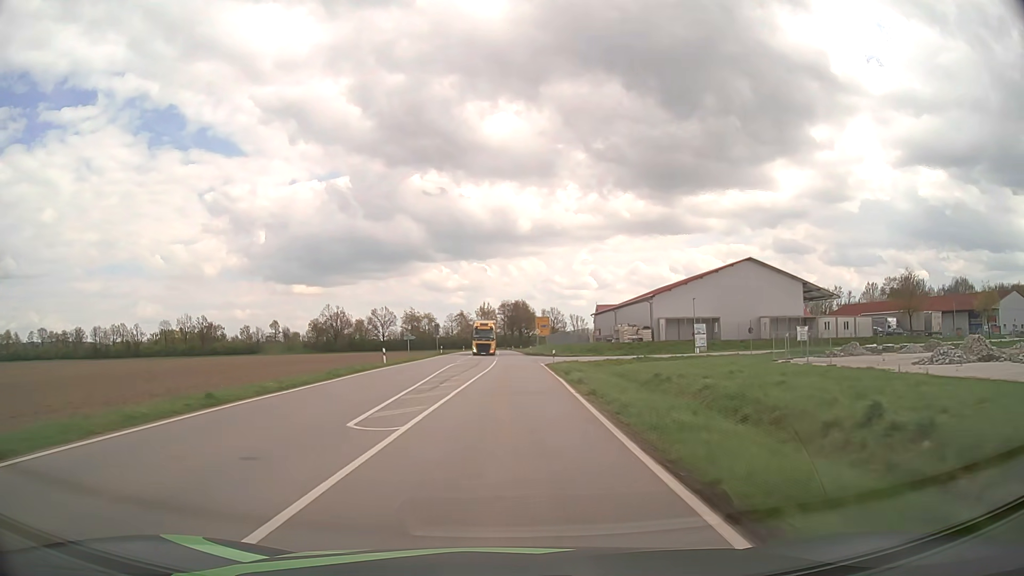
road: tertiary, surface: asphalt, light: Day
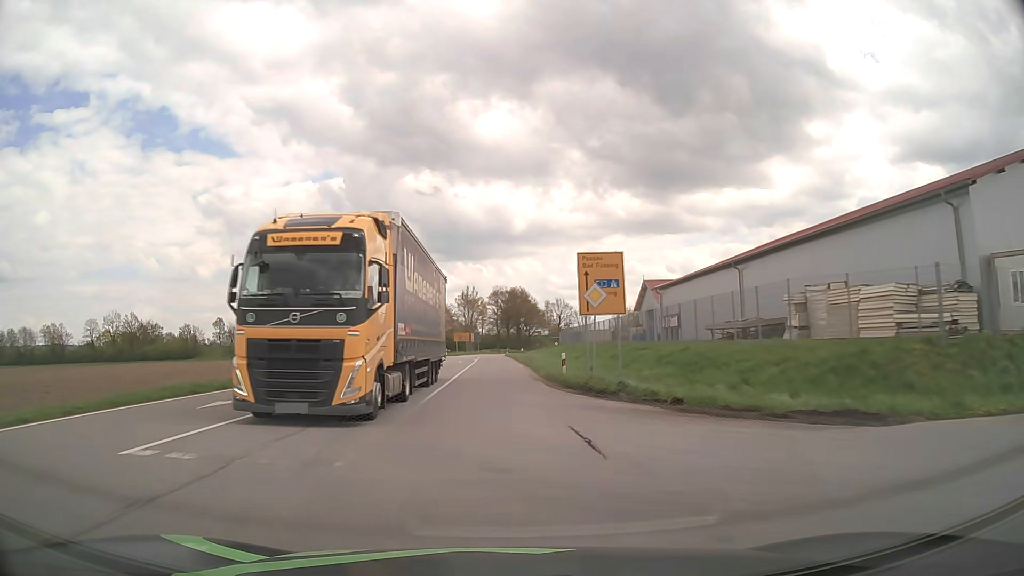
(+1.0, +61.1) m; +1°
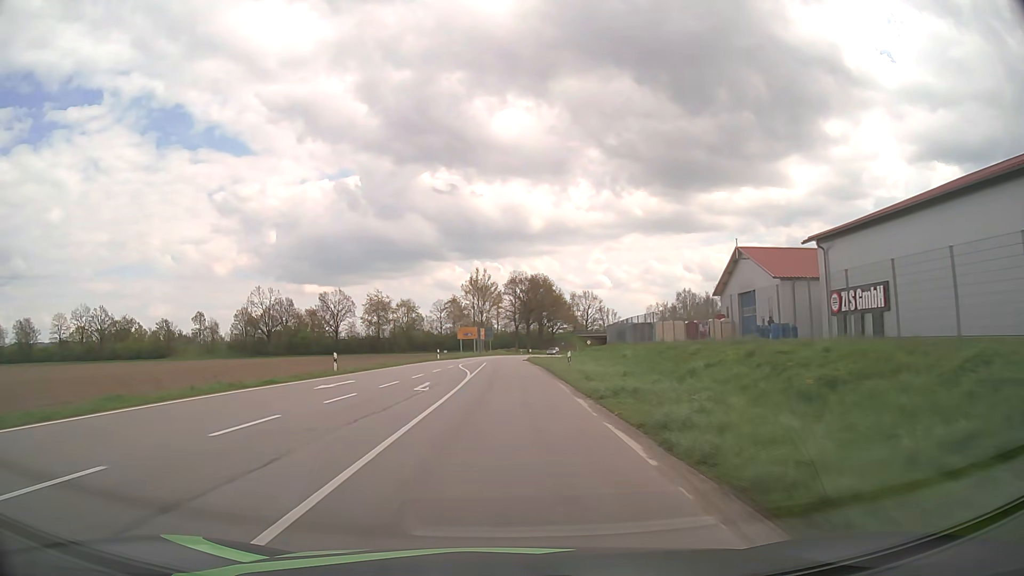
(-0.6, +33.4) m; -2°
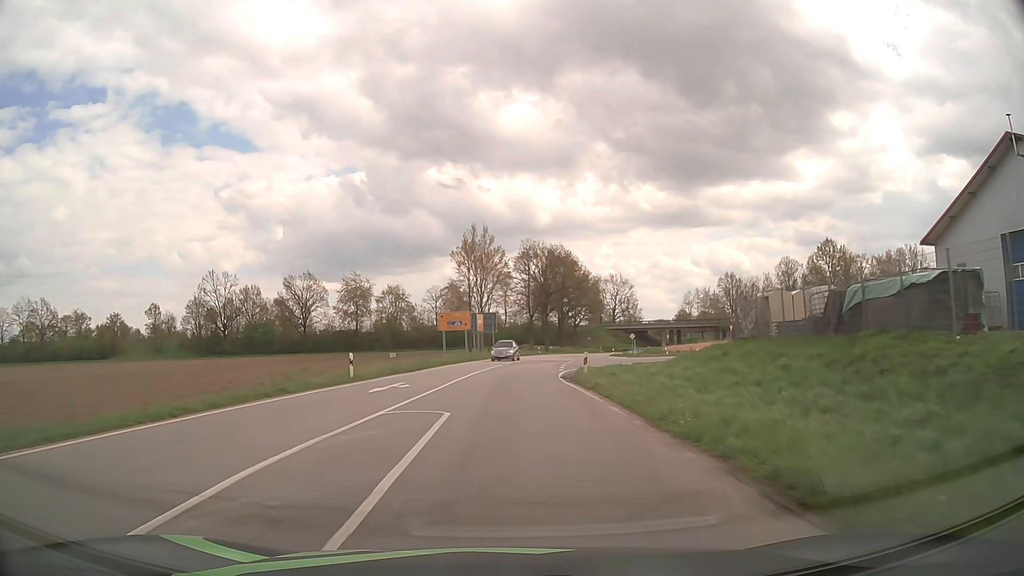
(-0.2, +38.6) m; 0°
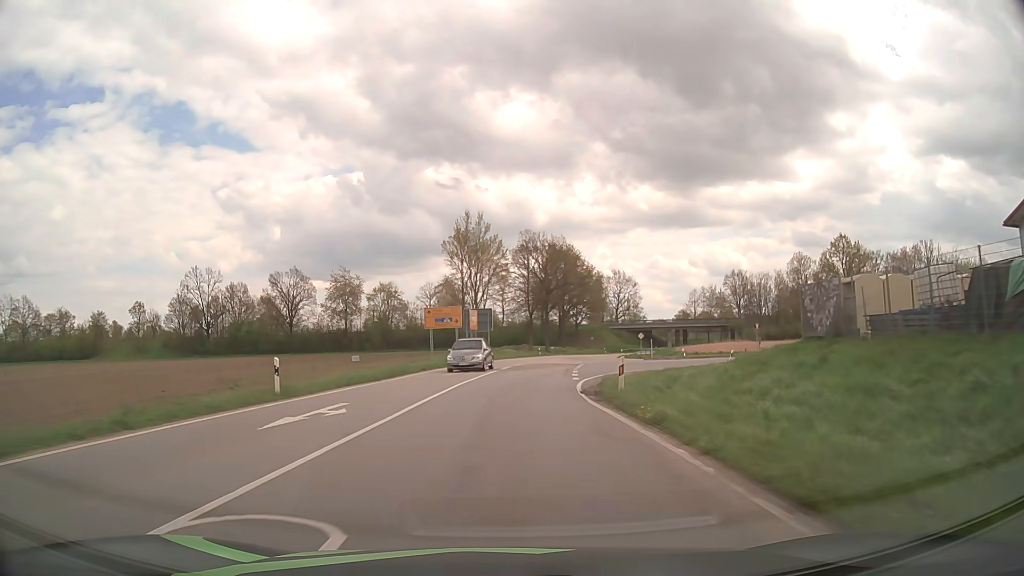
(0.0, +8.1) m; 0°
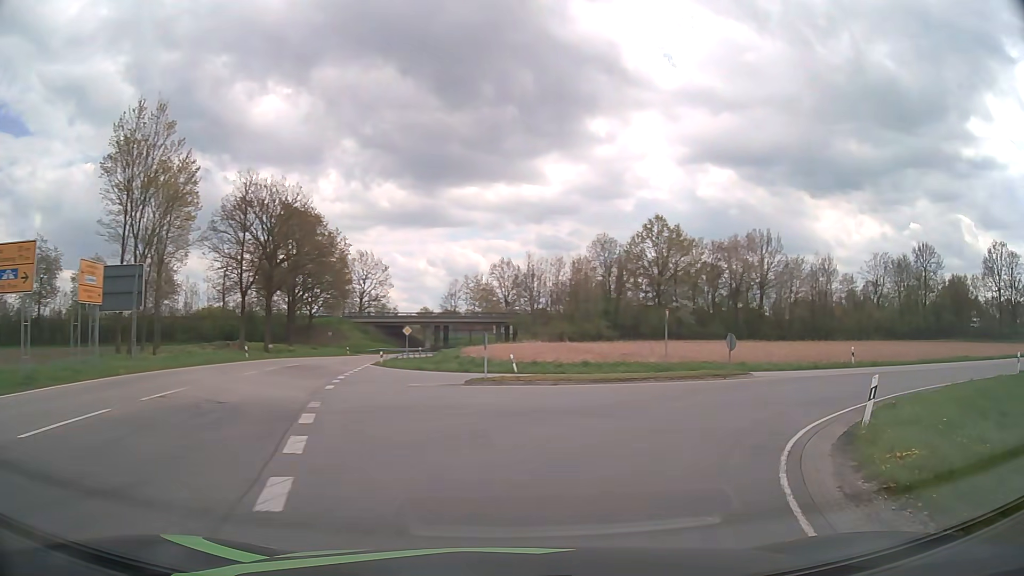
(+2.9, +31.2) m; +21°
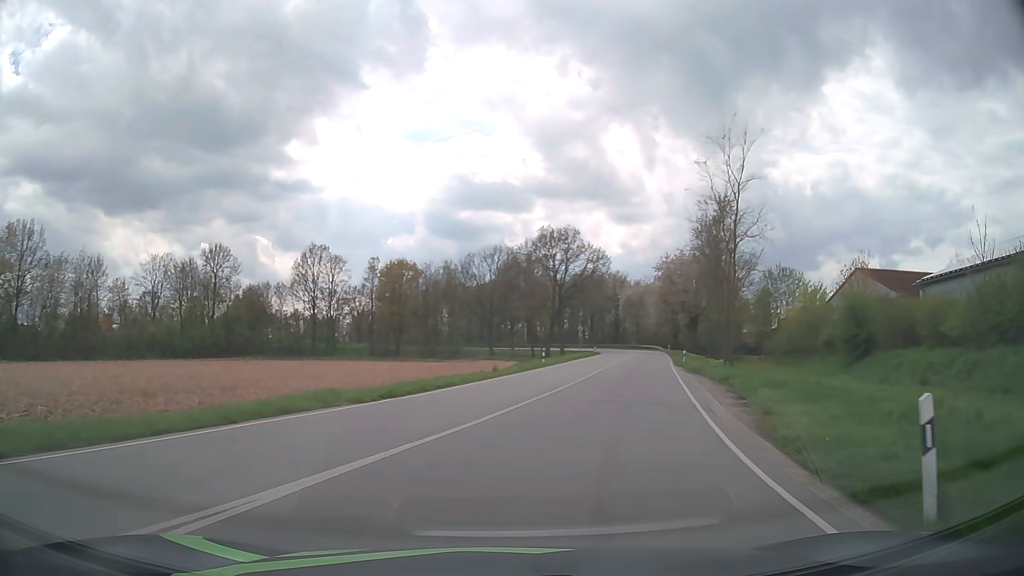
(+14.4, +22.6) m; +62°
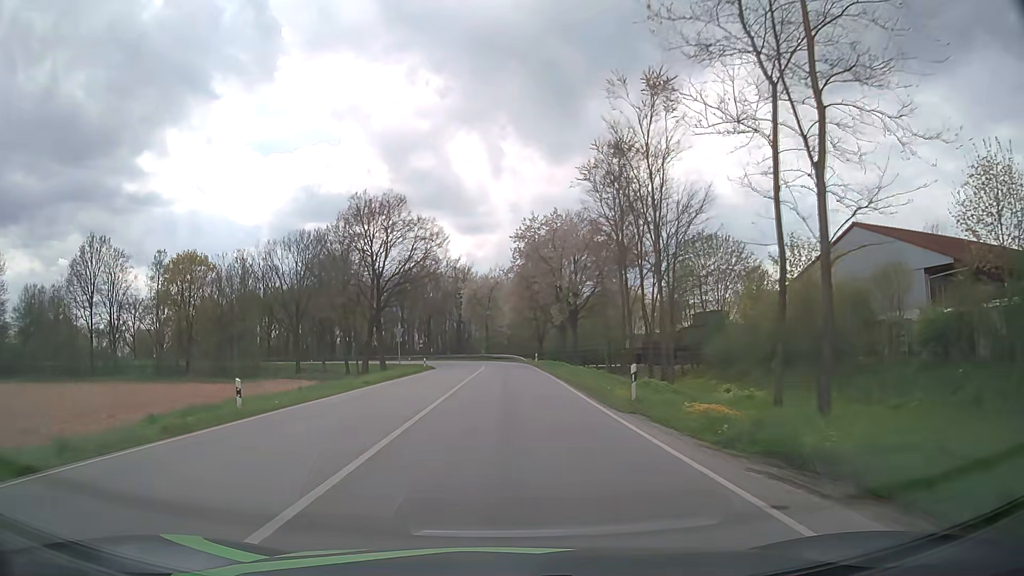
(+5.6, +30.6) m; +14°
(0, +10) (0, +20) (0, +30) (0, +40) (0, +50) (0, +60) (-1, +70) (-3, +80) (-7, +89) (-12, +98) m
